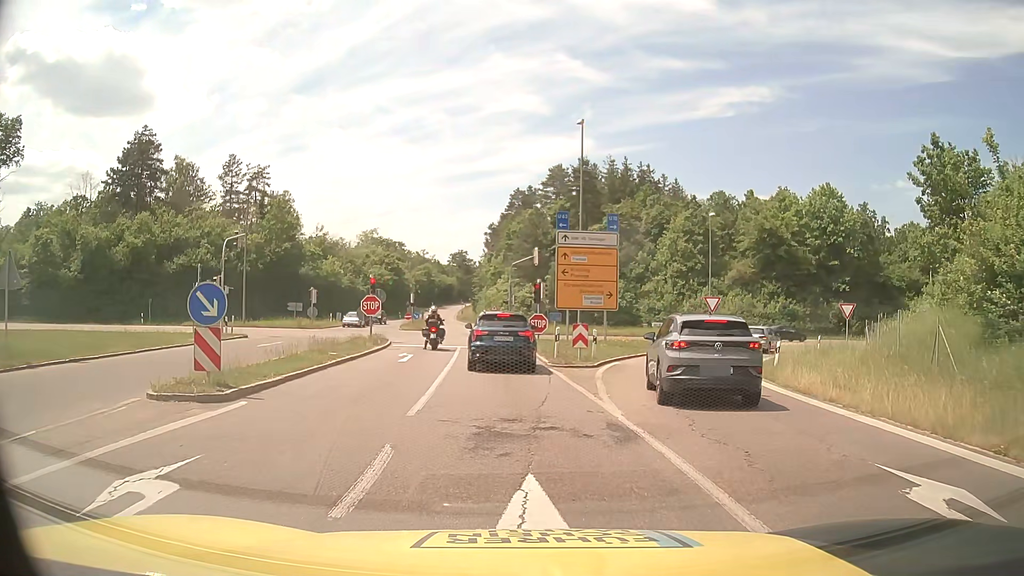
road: motorway_link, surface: asphalt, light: Day
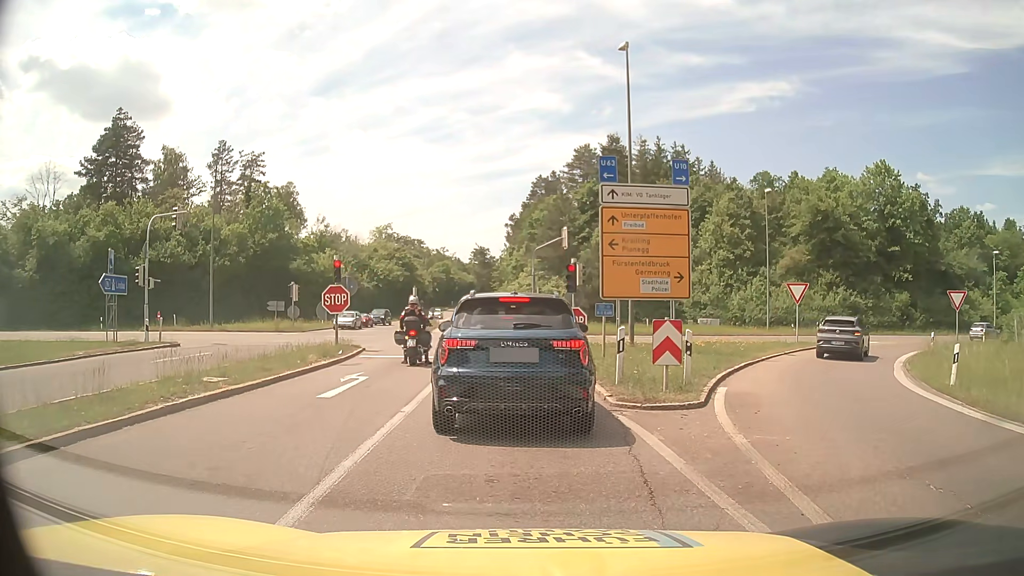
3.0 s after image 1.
(0.0, +10.3) m; -2°
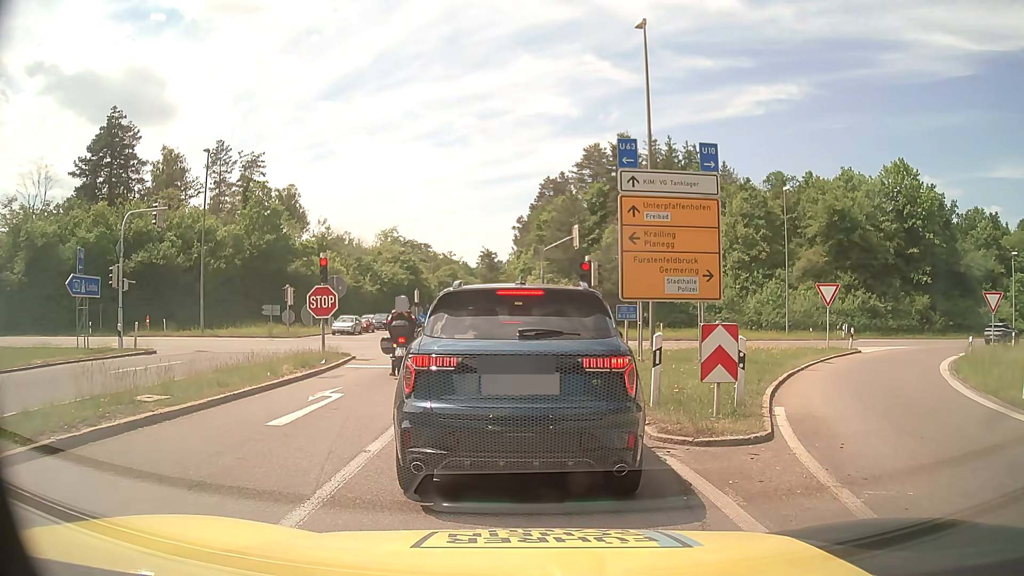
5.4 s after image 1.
(0.0, +2.6) m; -1°
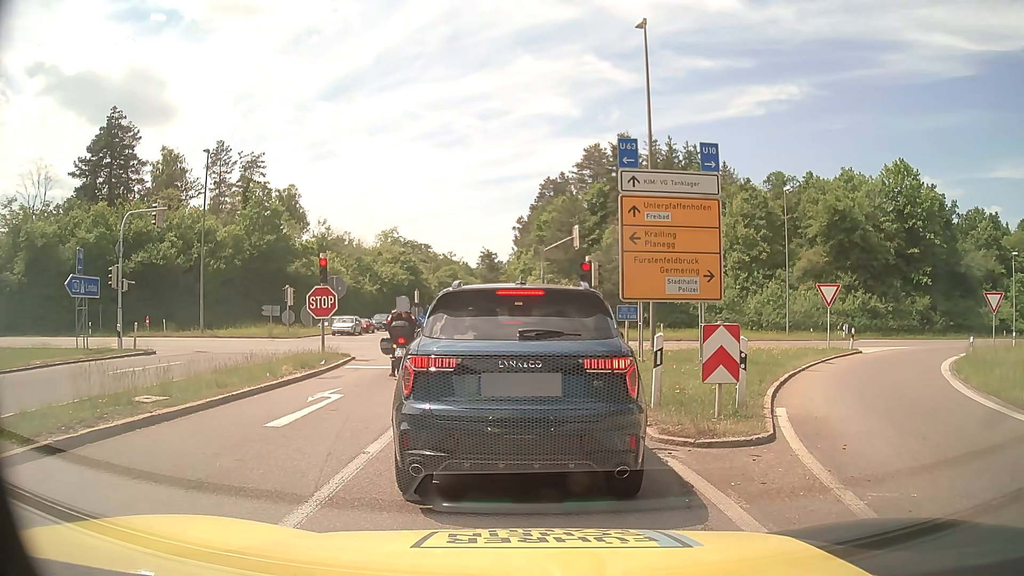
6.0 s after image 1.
(0.0, +0.1) m; 0°
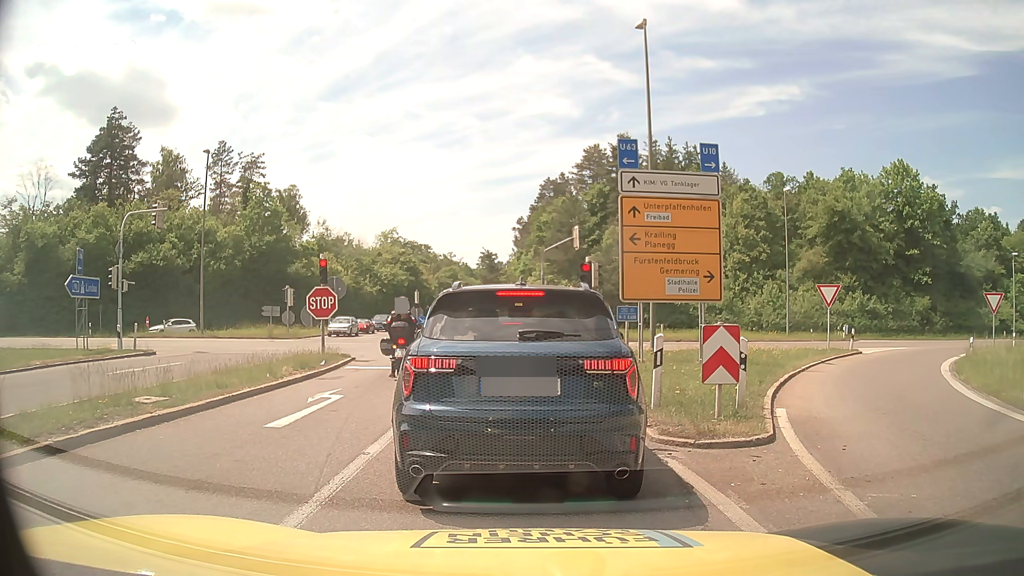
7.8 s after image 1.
(0.0, +0.1) m; 0°
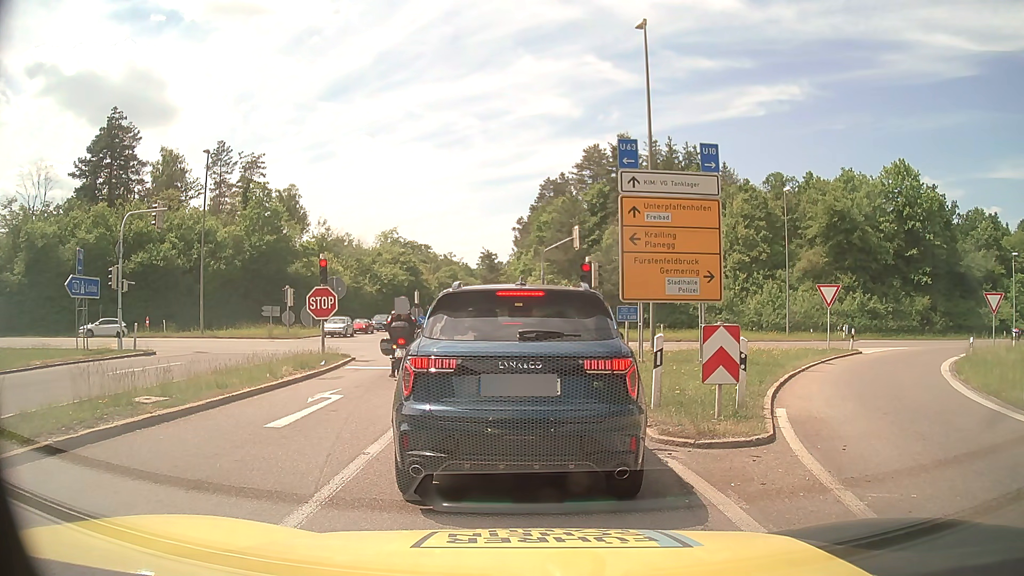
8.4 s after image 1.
(0.0, 0.0) m; 0°
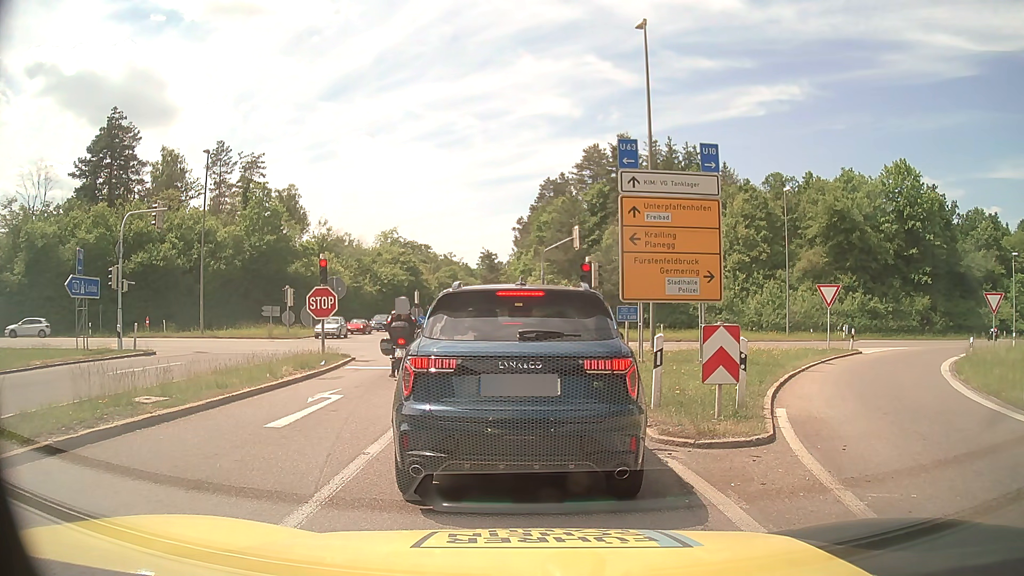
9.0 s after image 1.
(0.0, 0.0) m; 0°
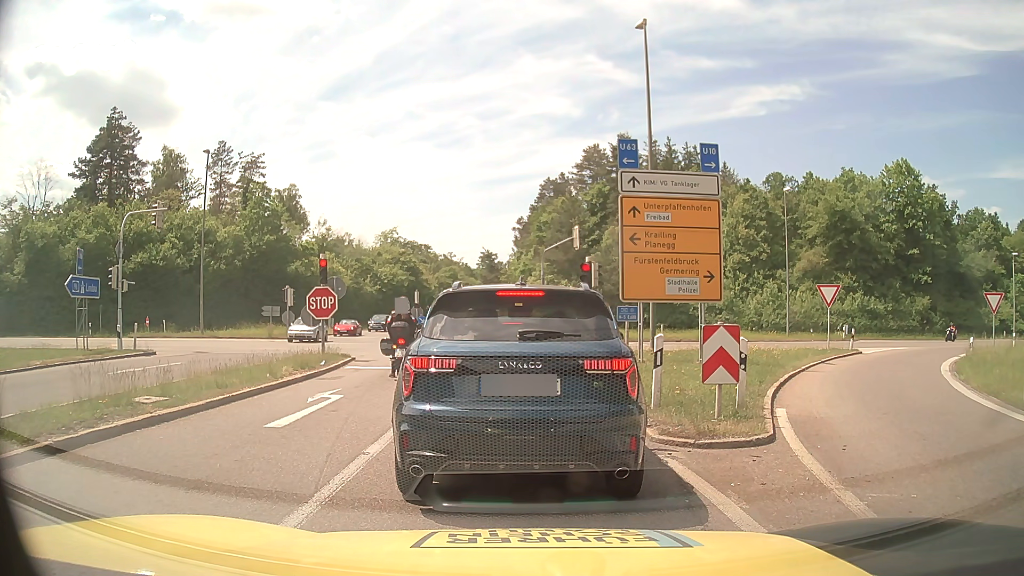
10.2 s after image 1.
(0.0, 0.0) m; 0°
(0, +10) (0, +20) (-1, +30) (-2, +40) (-2, +50) (-3, +60) (-4, +70) (-5, +80) (-6, +90) (-6, +100) m
